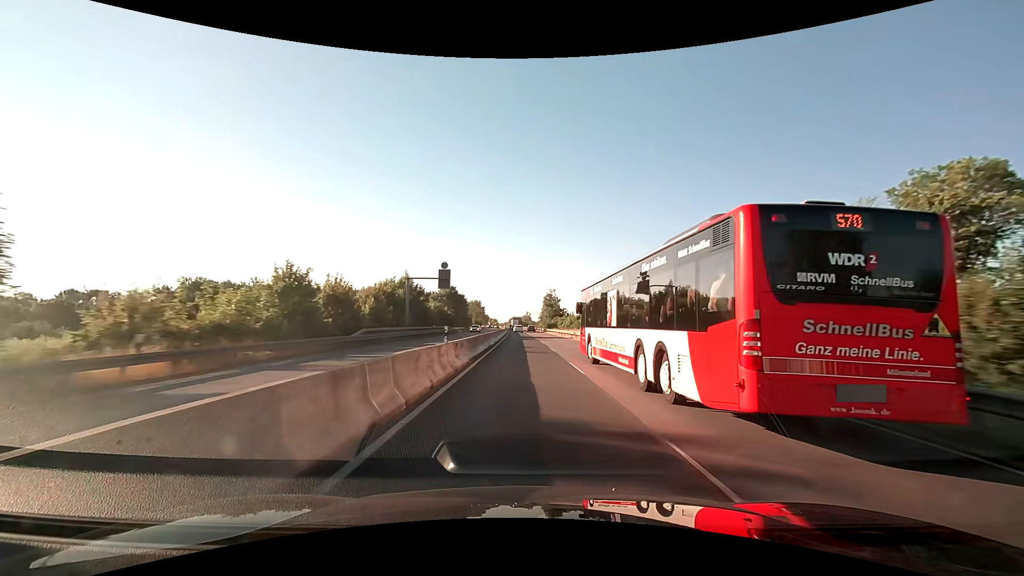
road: trunk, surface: asphalt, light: Day
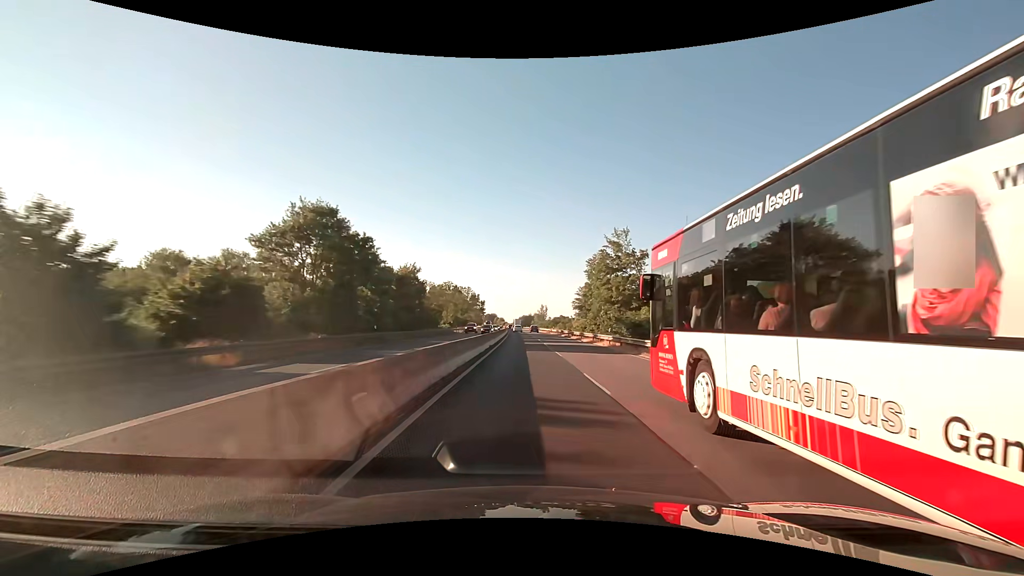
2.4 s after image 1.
(-0.8, +76.0) m; -1°
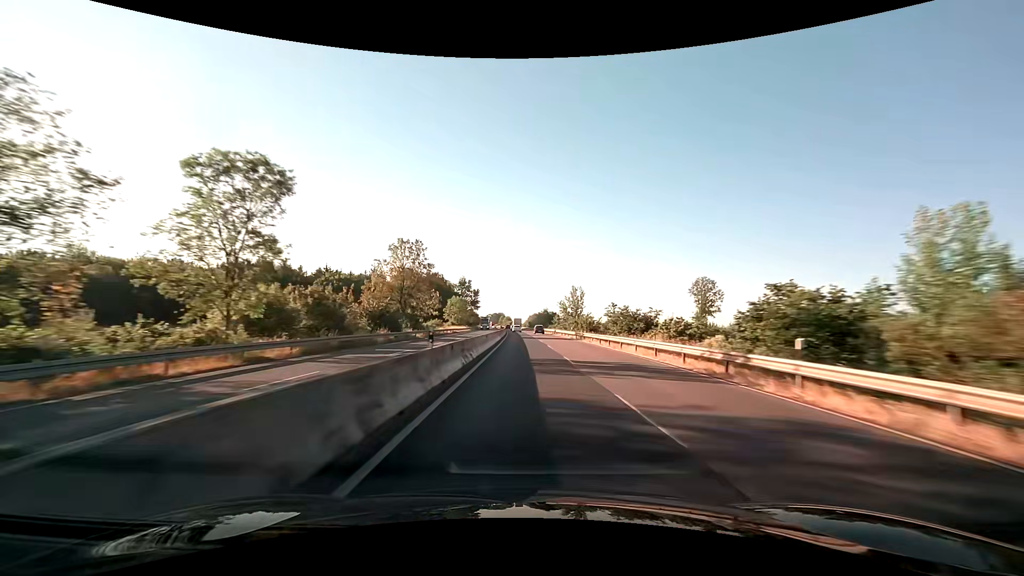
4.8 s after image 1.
(-0.7, +76.0) m; -1°
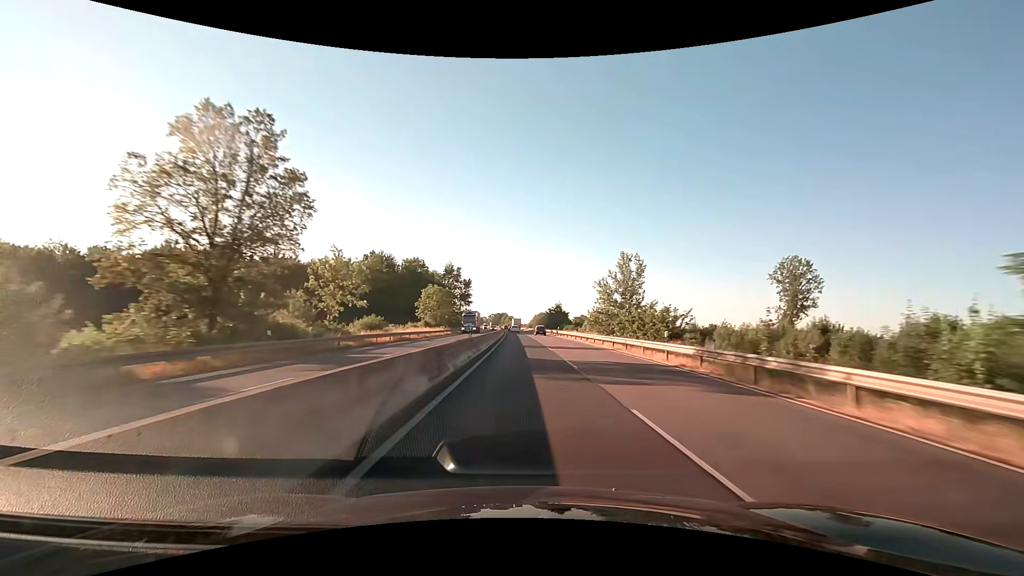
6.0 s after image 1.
(-0.2, +38.0) m; -1°
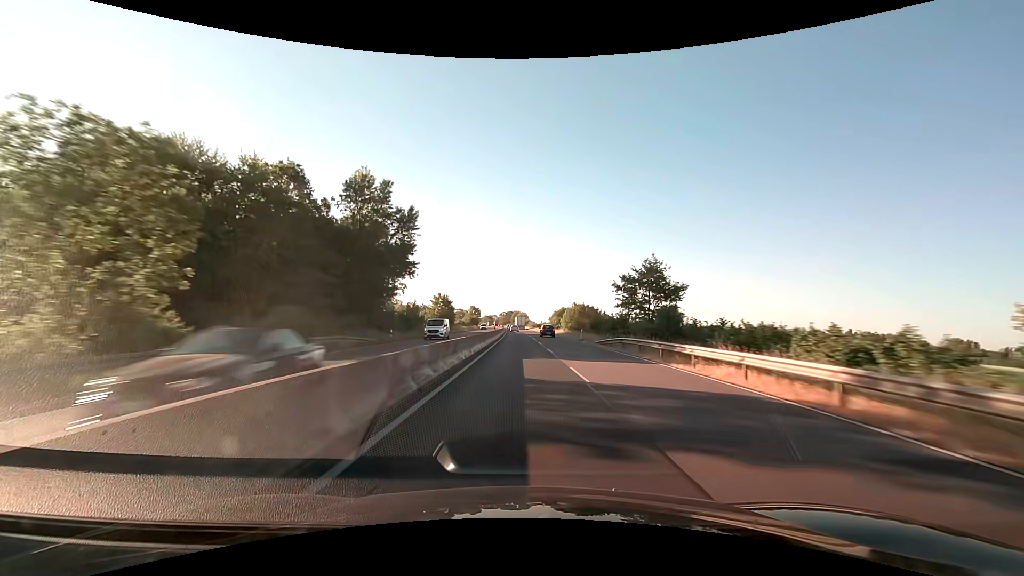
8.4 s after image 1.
(-0.9, +76.2) m; -2°
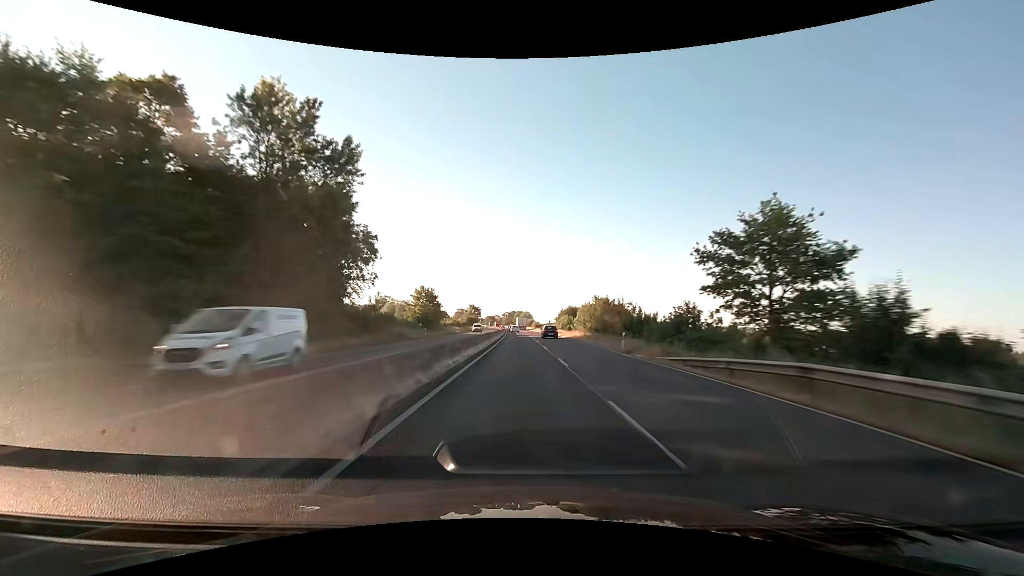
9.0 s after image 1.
(-0.1, +19.1) m; 0°
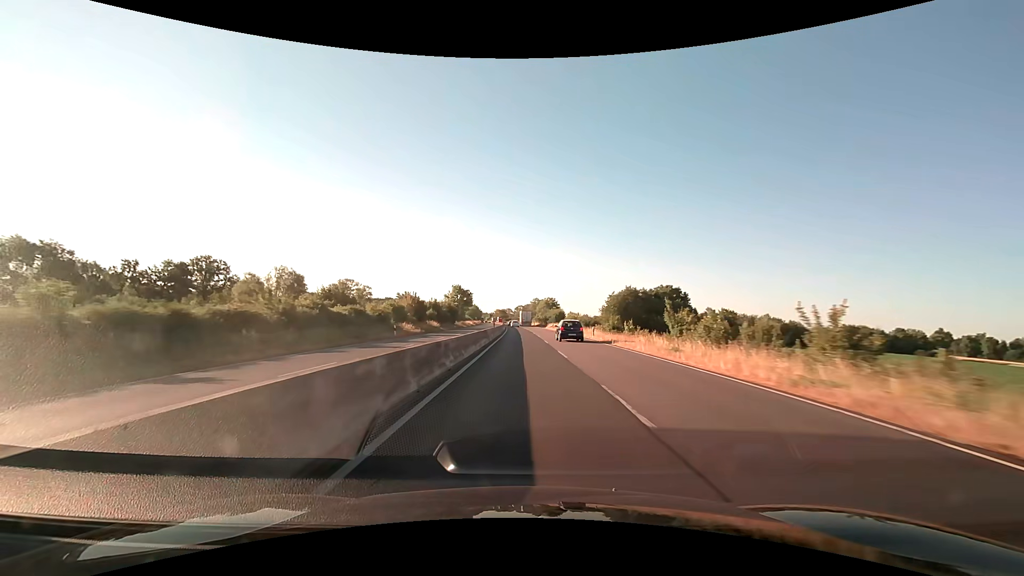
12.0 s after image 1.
(-1.6, +94.1) m; -2°
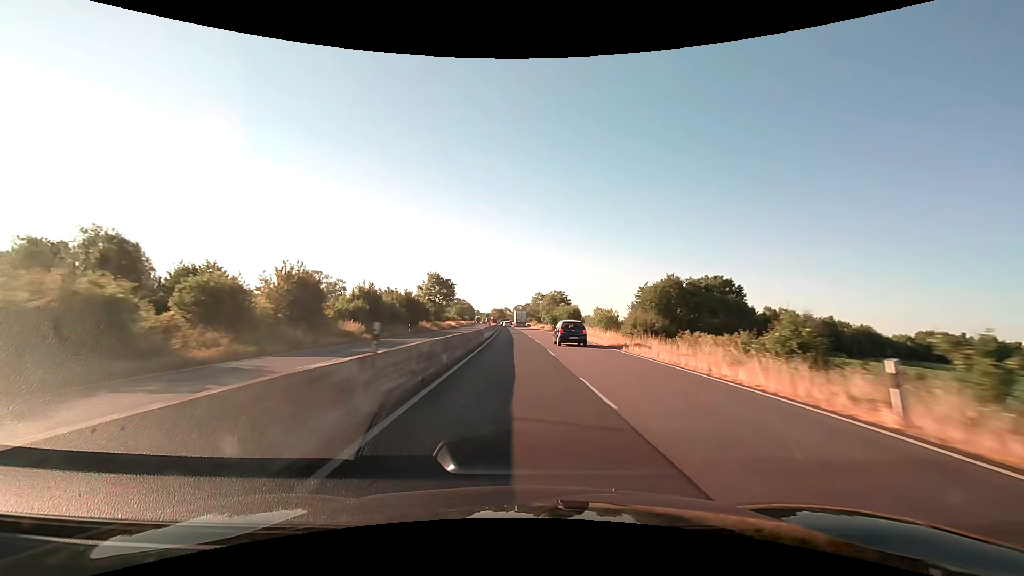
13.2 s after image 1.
(-0.1, +34.1) m; 0°
(0, +10) (0, +20) (0, +30) (0, +40) (0, +50) (0, +60) (0, +70) (0, +80) (0, +90) (0, +100) m
